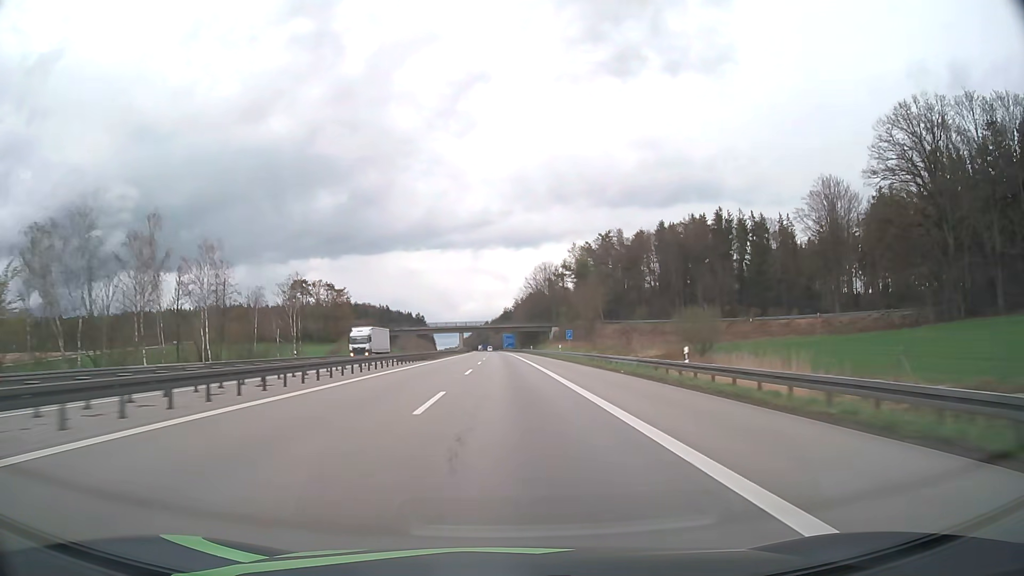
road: motorway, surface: asphalt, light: Day
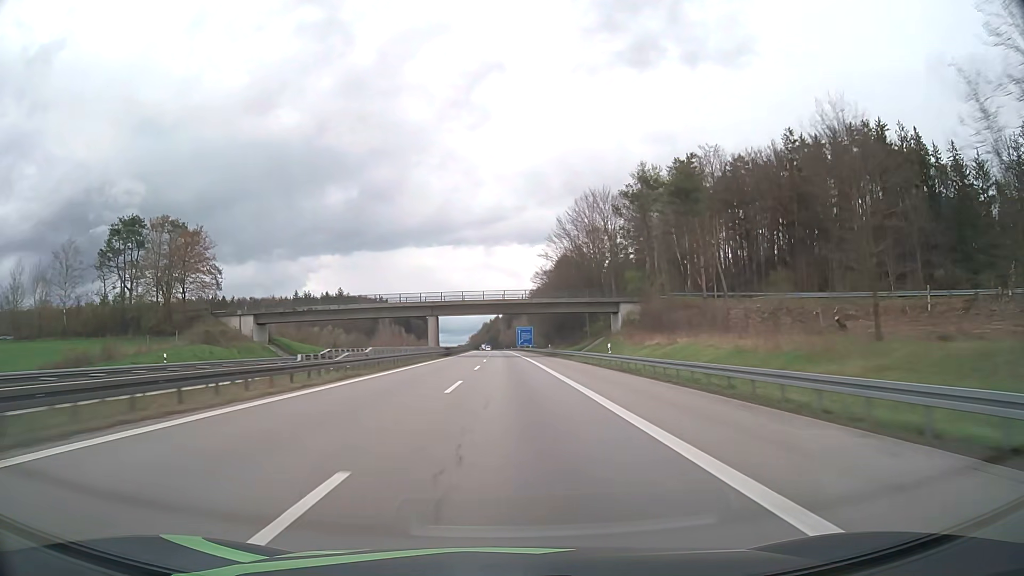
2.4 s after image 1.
(-0.9, +84.2) m; -1°
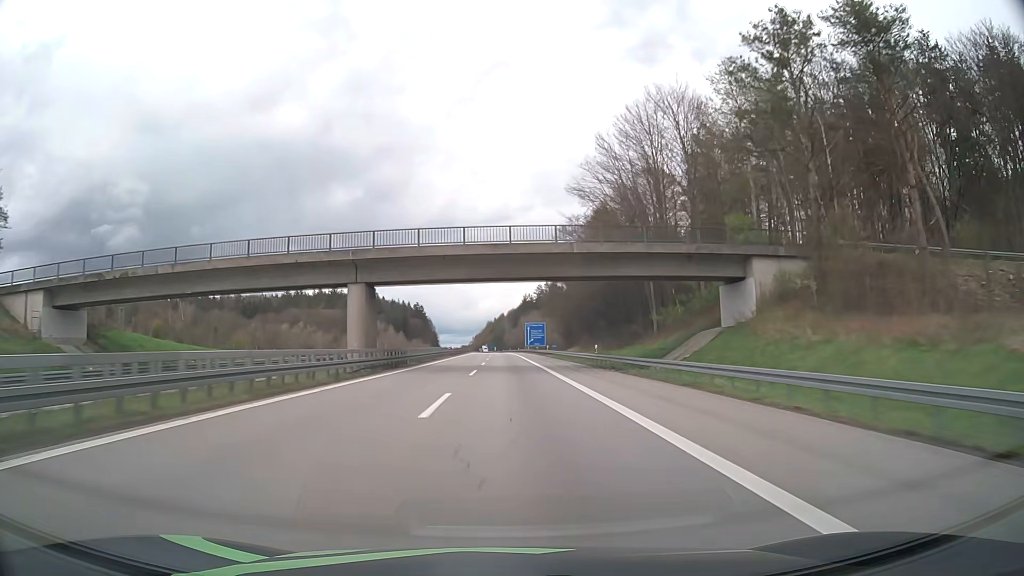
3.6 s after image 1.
(-0.2, +42.2) m; 0°
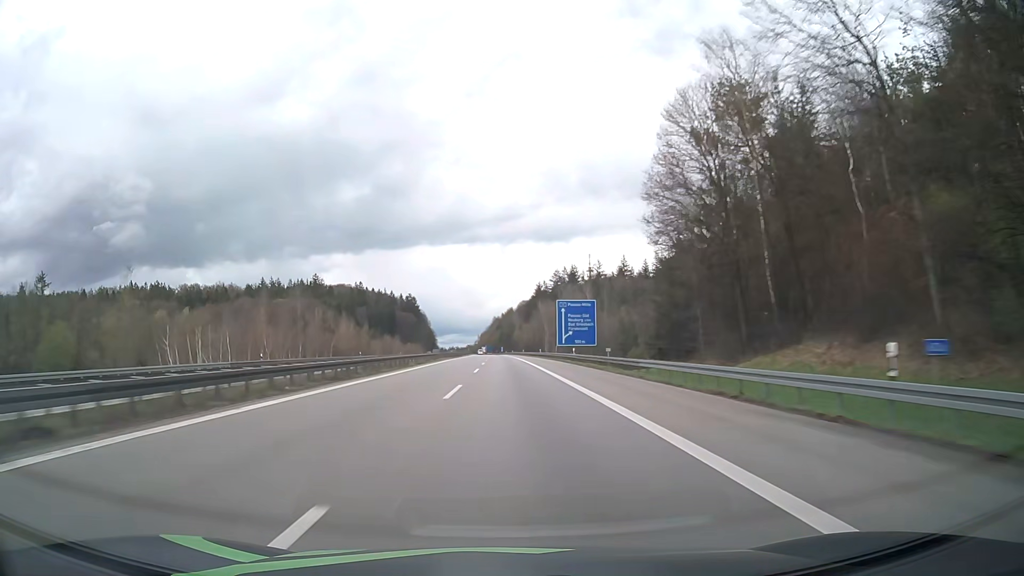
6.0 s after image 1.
(-0.6, +84.8) m; -1°
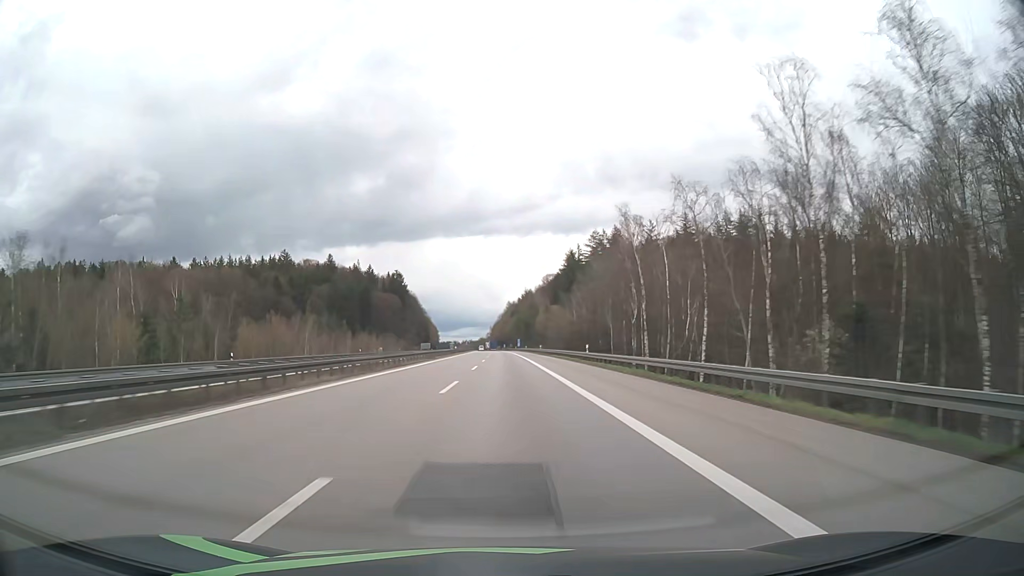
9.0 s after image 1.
(-1.0, +106.6) m; -1°
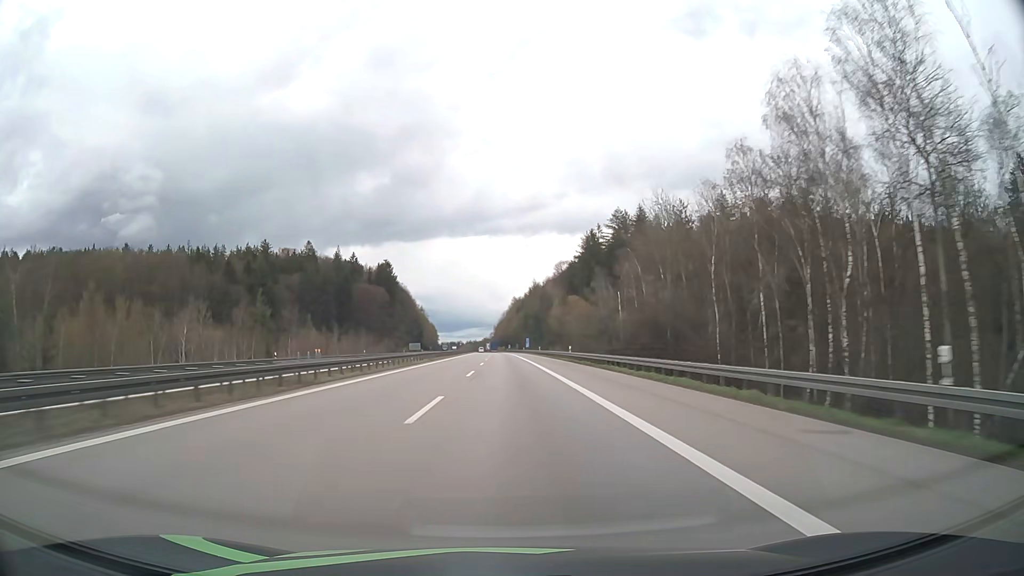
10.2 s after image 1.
(-0.2, +42.9) m; -1°
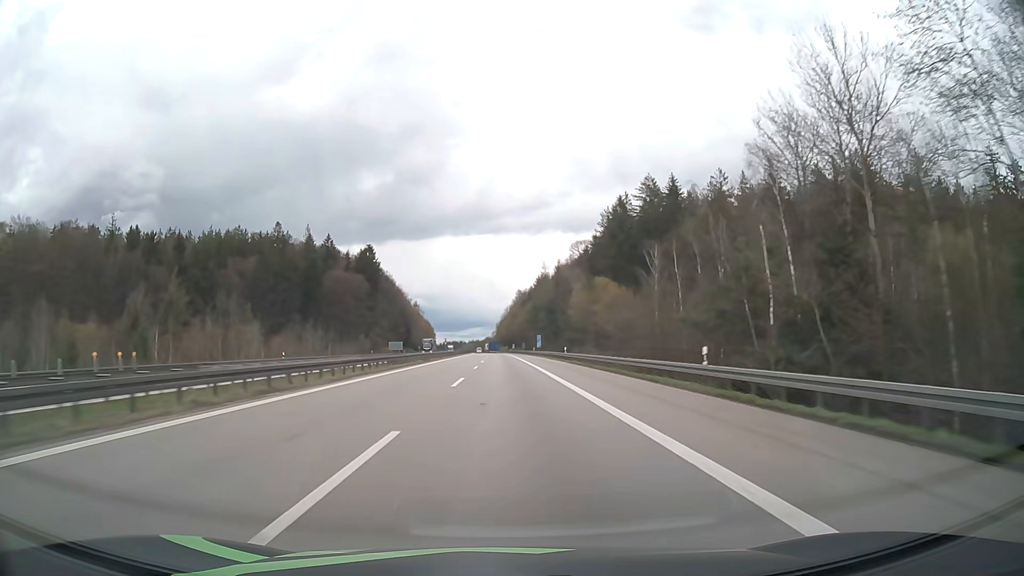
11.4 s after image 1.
(-0.1, +43.1) m; 0°
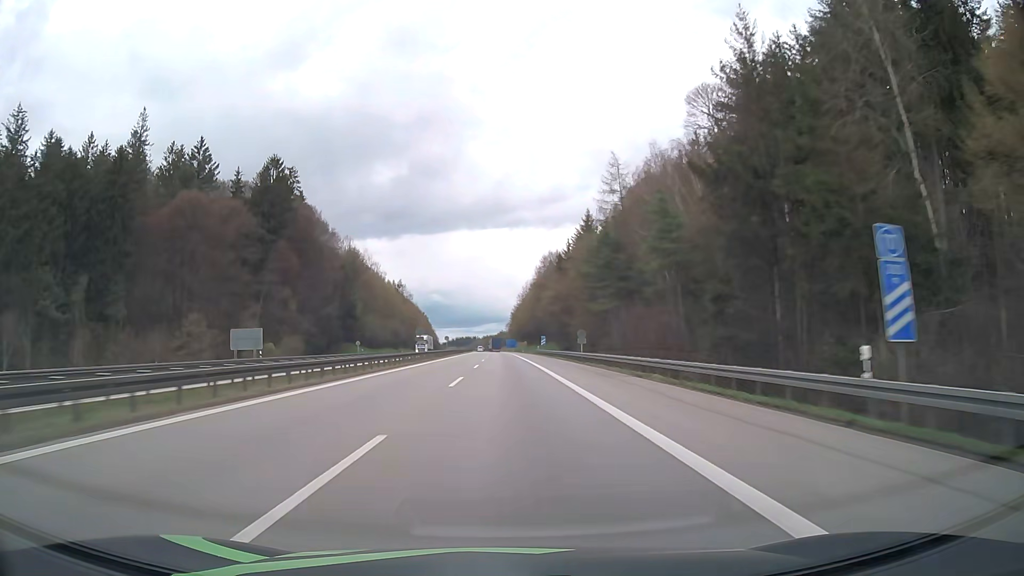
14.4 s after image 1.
(-1.1, +108.5) m; -1°
(0, +10) (0, +20) (0, +30) (0, +40) (0, +50) (0, +60) (-1, +70) (-1, +80) (-1, +90) (-2, +100) m
